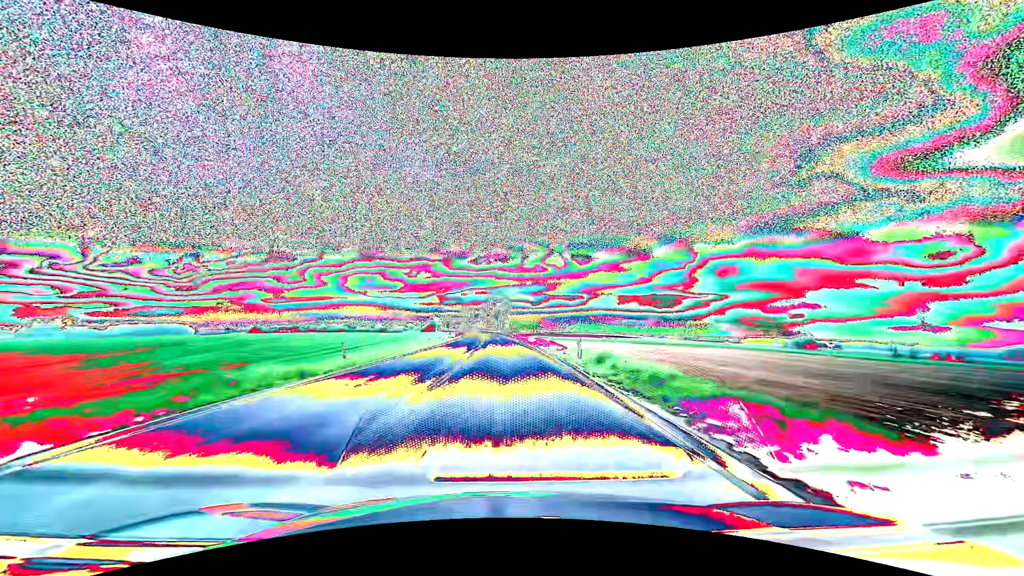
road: primary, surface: asphalt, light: Day
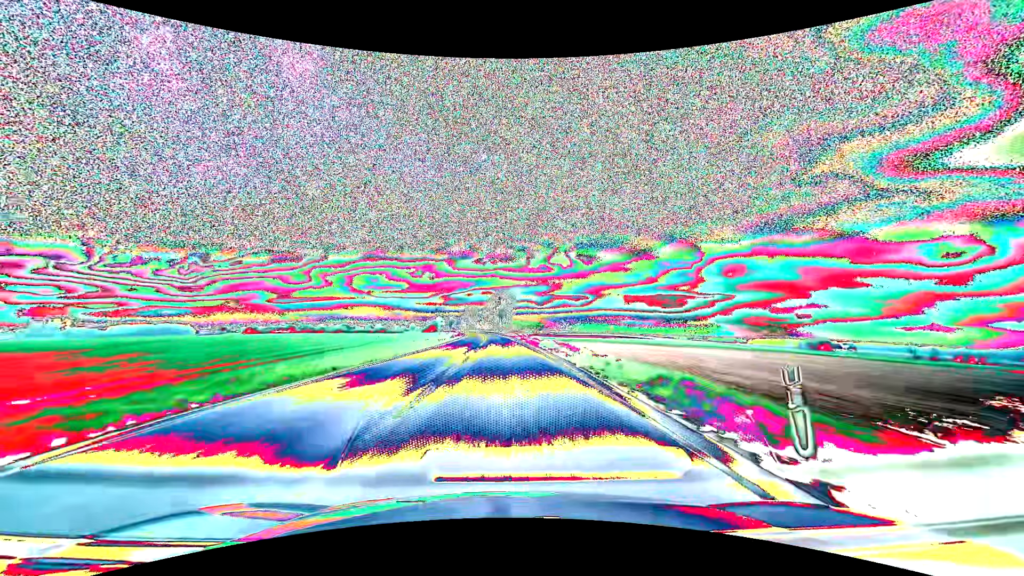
(-0.1, +15.8) m; -1°
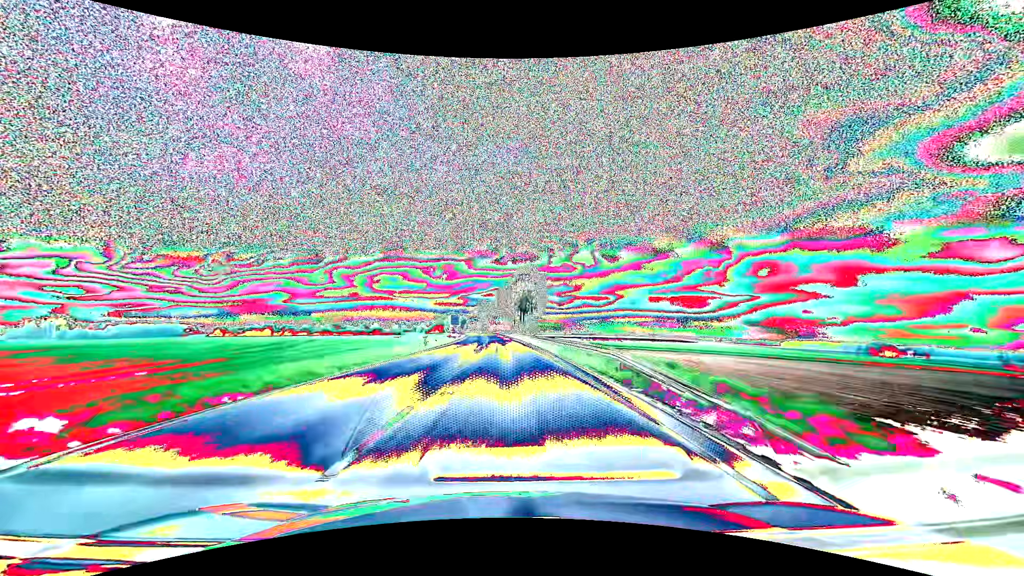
(-1.3, +63.3) m; -2°
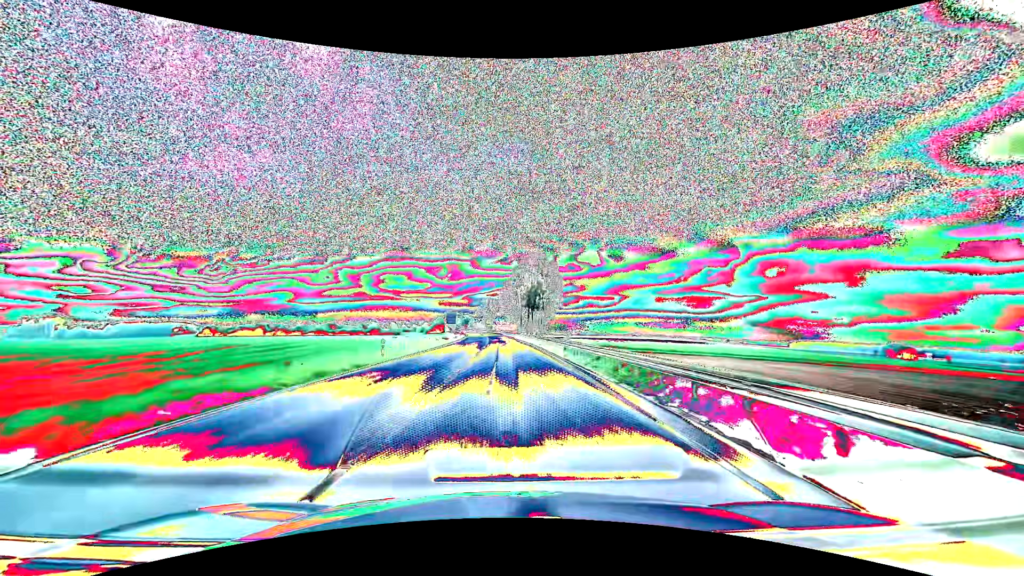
(-0.1, +15.8) m; -1°
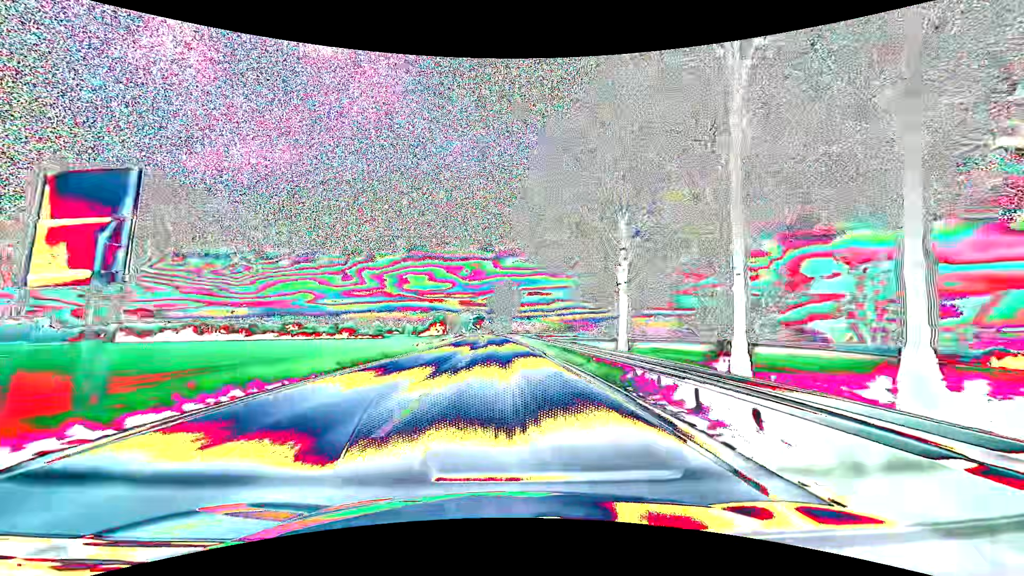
(-1.4, +78.9) m; -2°
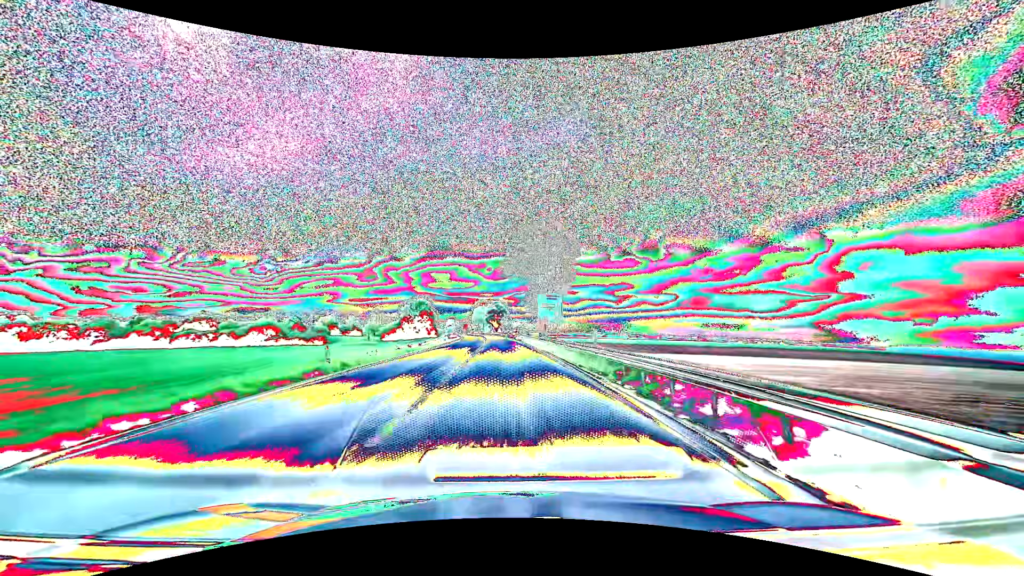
(-2.4, +78.9) m; -3°
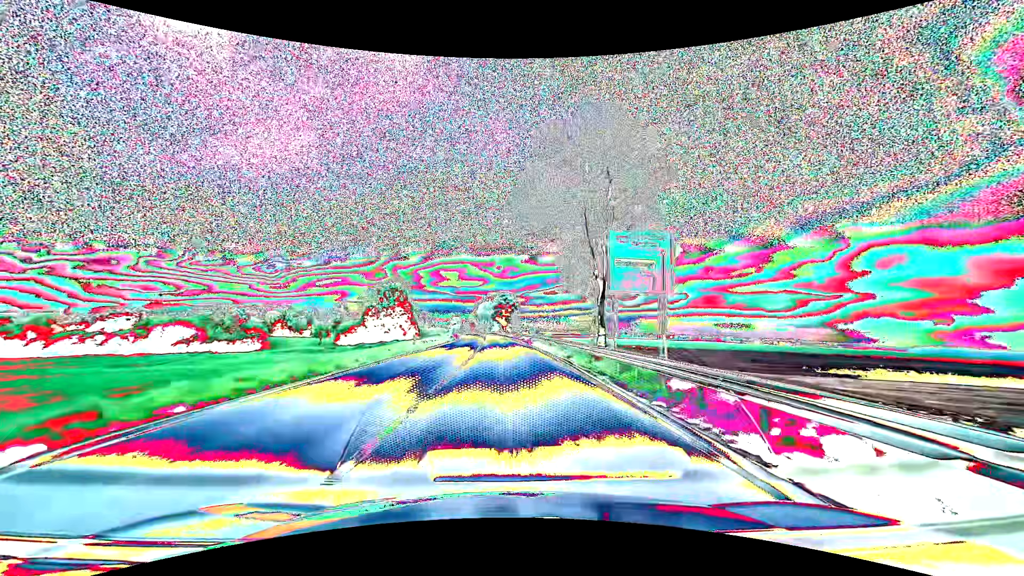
(-0.3, +31.6) m; -1°
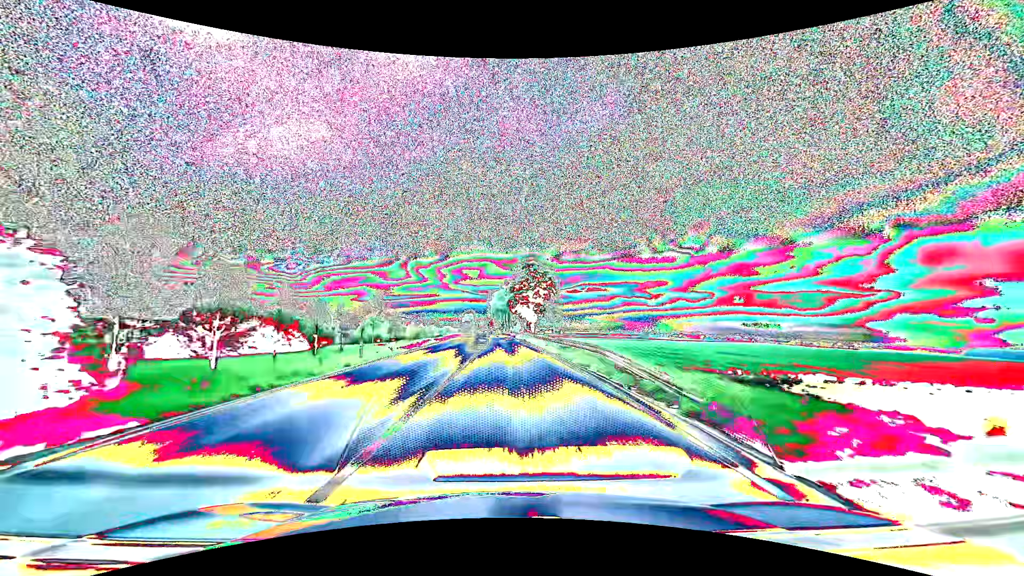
(-1.4, +63.3) m; -2°
(0, +10) (0, +20) (0, +30) (0, +40) (-1, +50) (-1, +60) (-1, +70) (-1, +80) (-2, +90) (-2, +100) m
